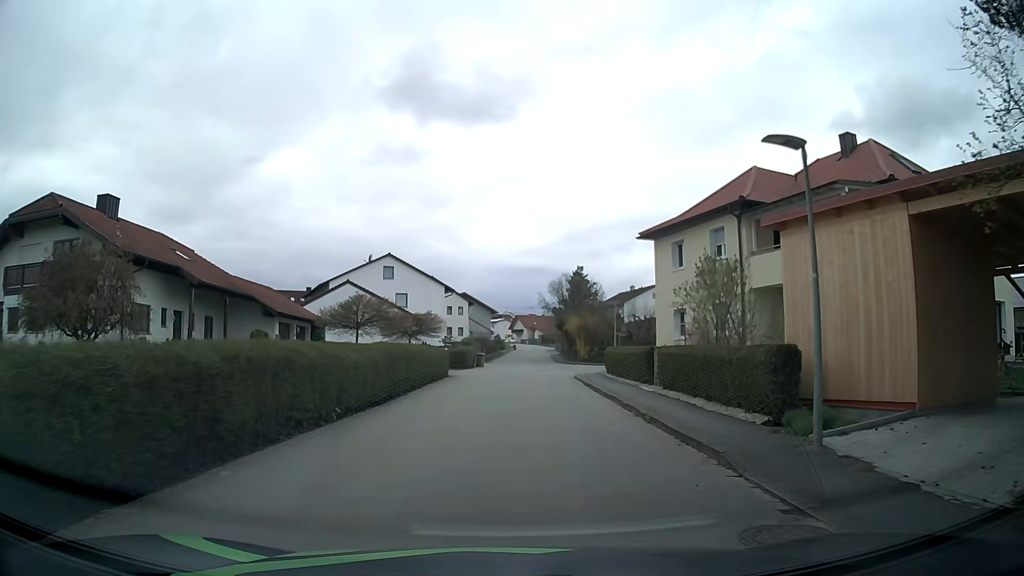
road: residential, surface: asphalt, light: Day
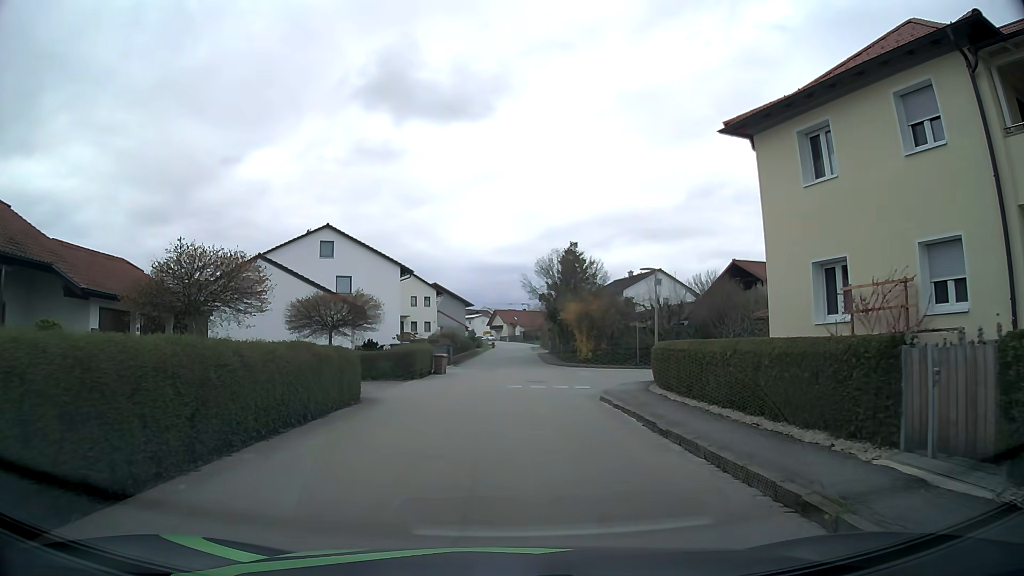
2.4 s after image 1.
(+0.3, +15.4) m; +1°
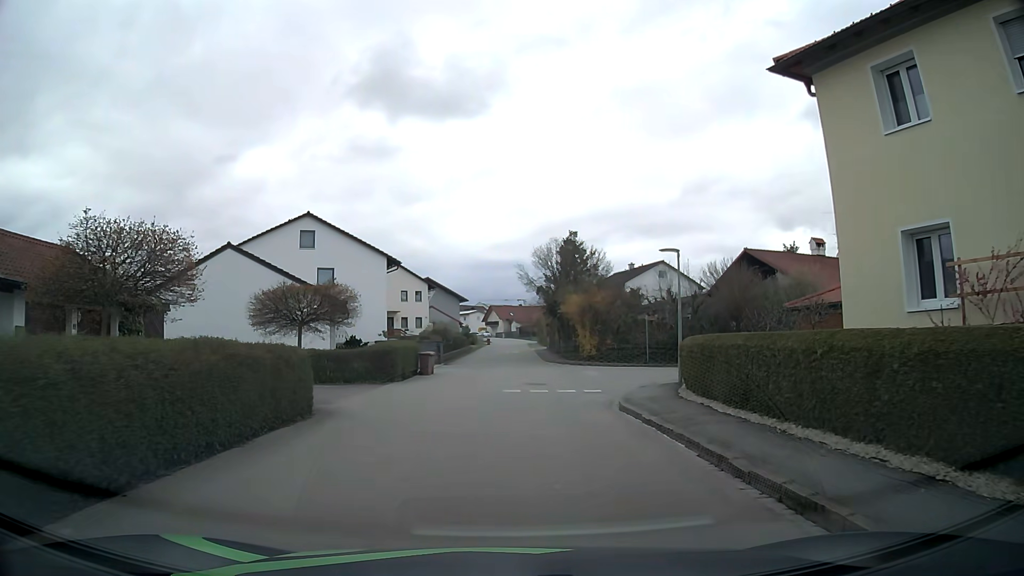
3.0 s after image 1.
(0.0, +3.8) m; 0°
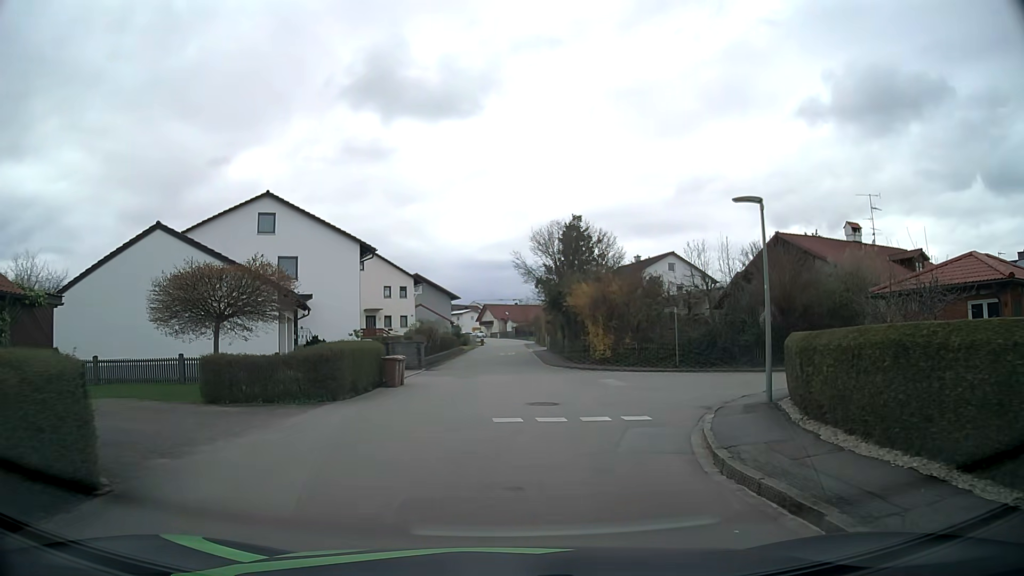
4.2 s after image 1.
(0.0, +7.1) m; 0°
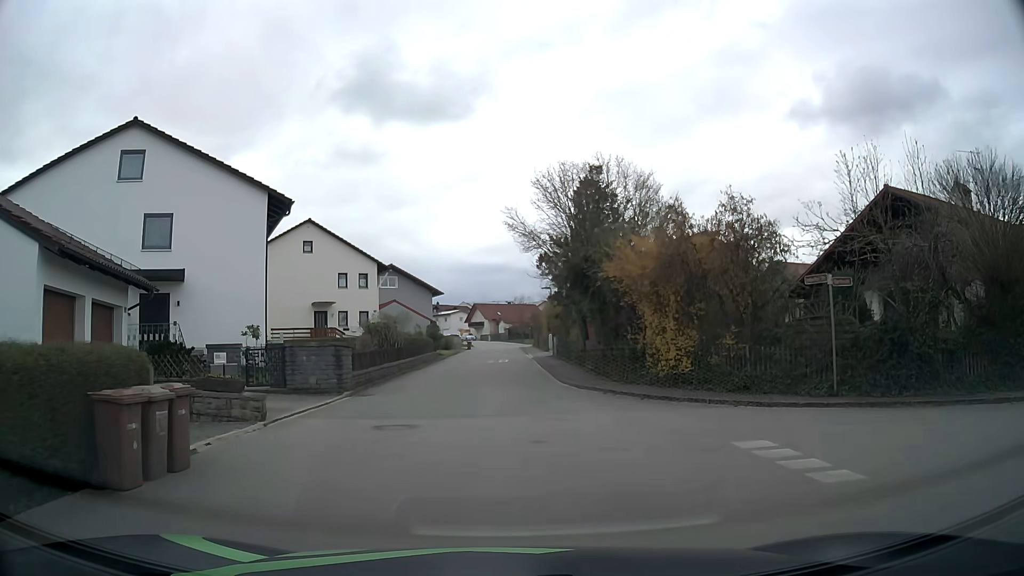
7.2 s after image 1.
(+0.2, +14.7) m; 0°
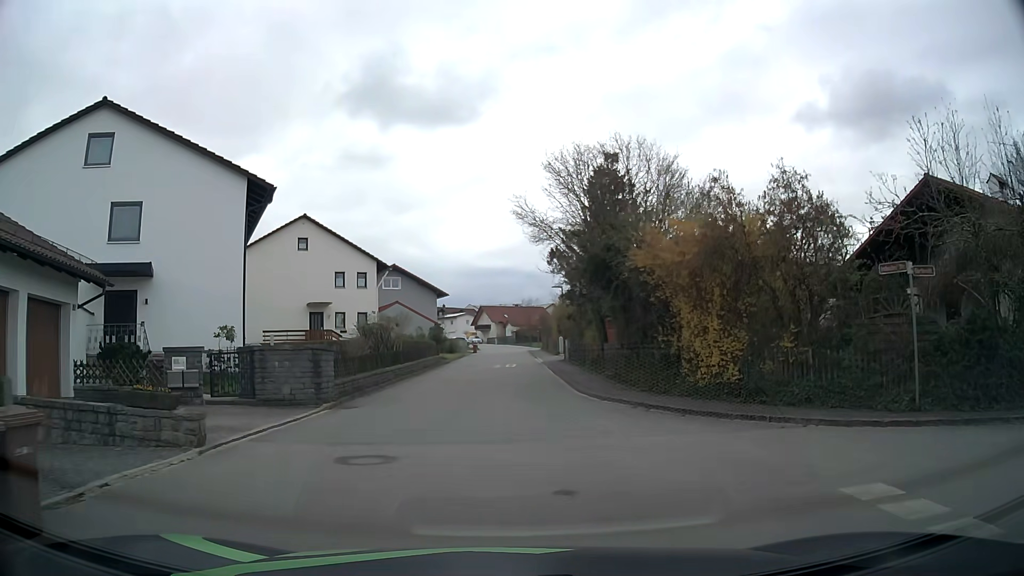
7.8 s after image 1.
(+0.1, +3.0) m; 0°
(0, +10) (0, +20) (0, +30) (0, +40) (+1, +50) (+1, +60) (+1, +70) (+2, +80) (+1, +90) (0, +100) m
